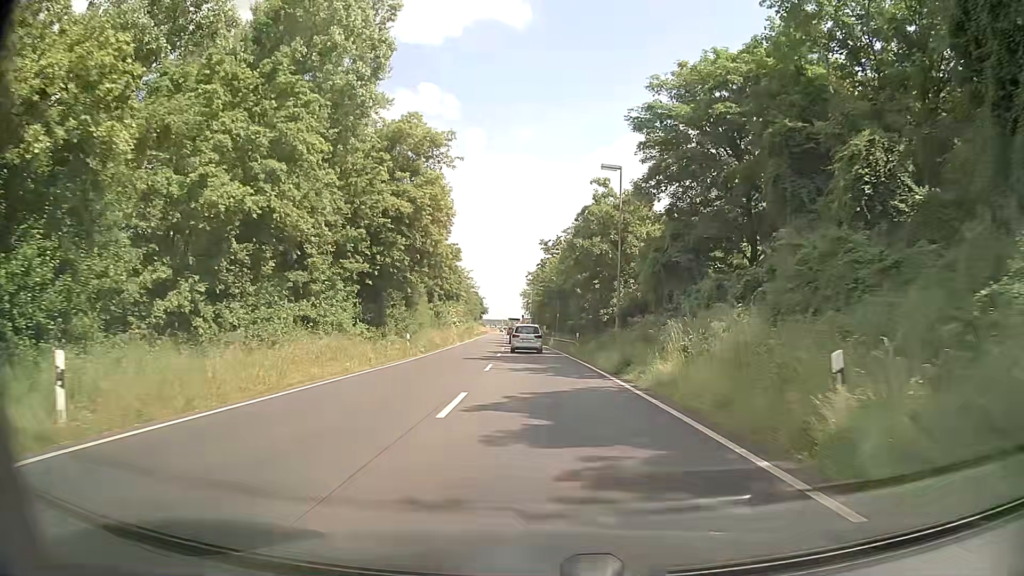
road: primary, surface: asphalt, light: Day
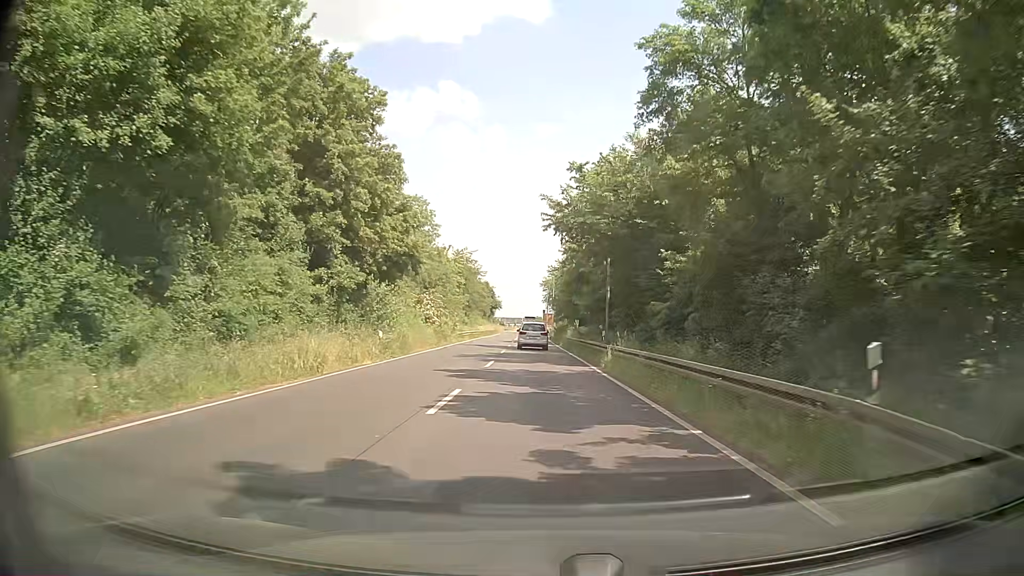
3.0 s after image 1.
(-0.4, +36.1) m; -2°
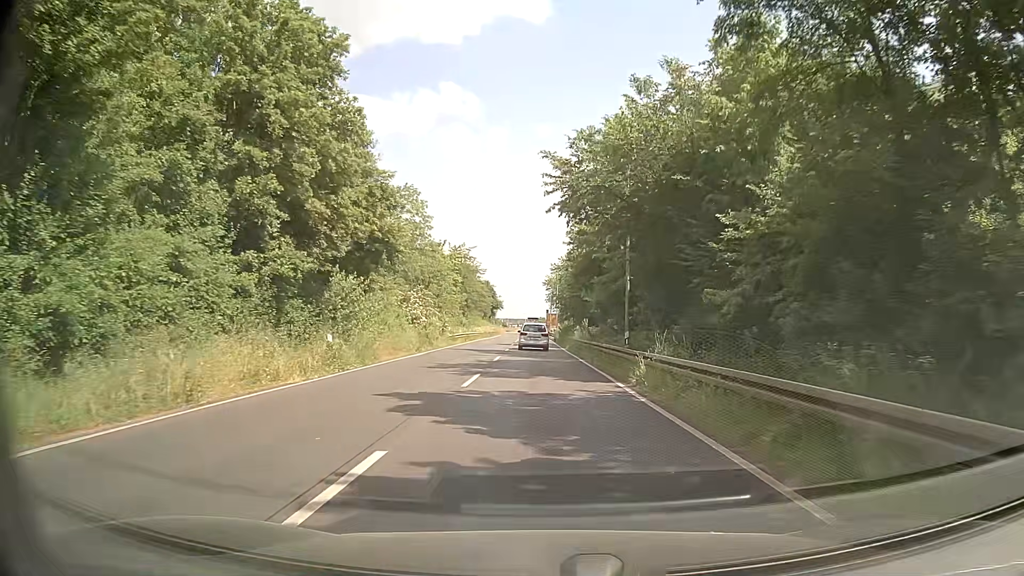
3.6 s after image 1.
(0.0, +7.2) m; 0°
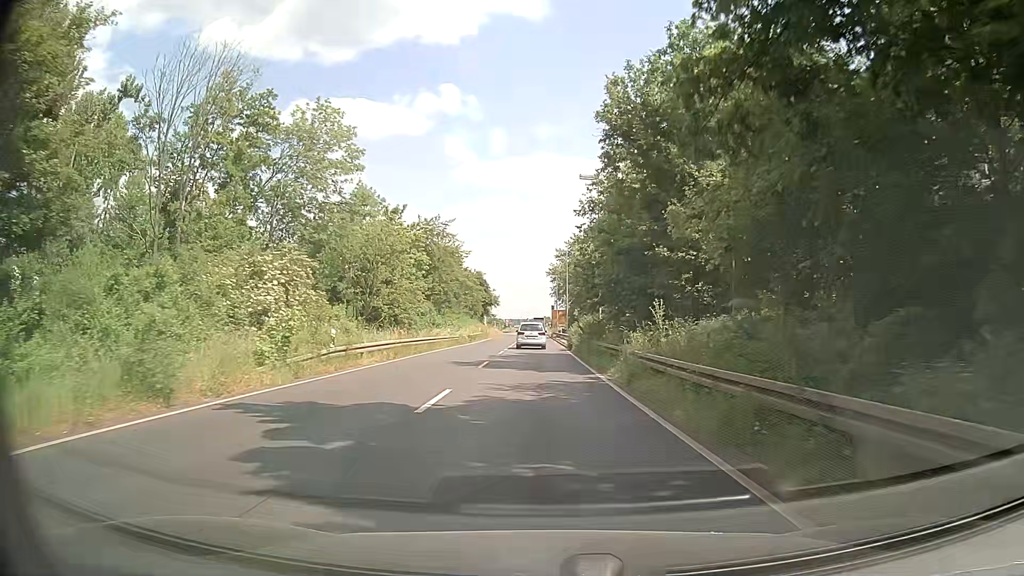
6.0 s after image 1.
(-0.4, +28.7) m; -2°
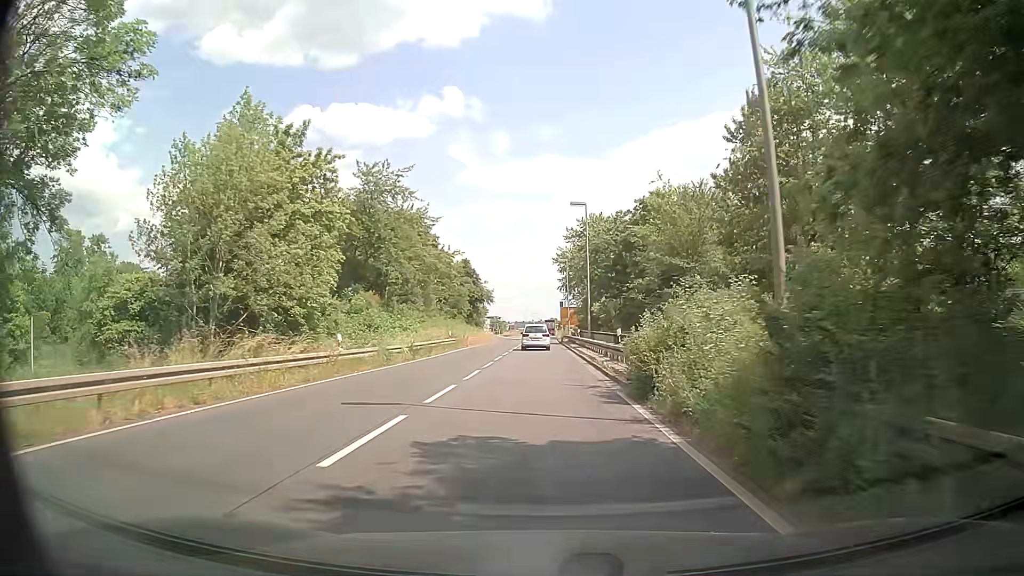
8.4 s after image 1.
(+0.5, +28.3) m; +1°
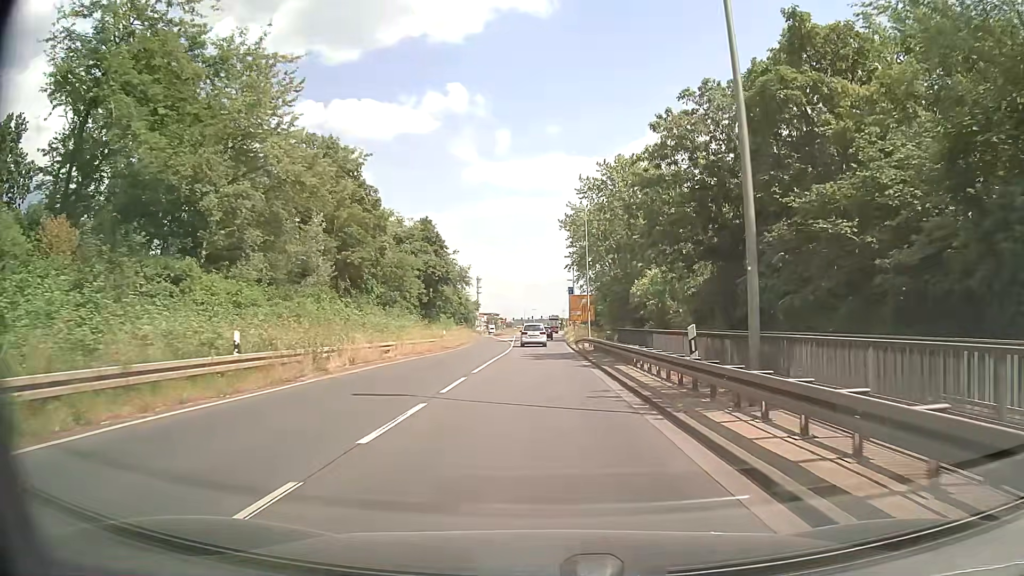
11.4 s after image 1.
(-0.3, +35.0) m; 0°
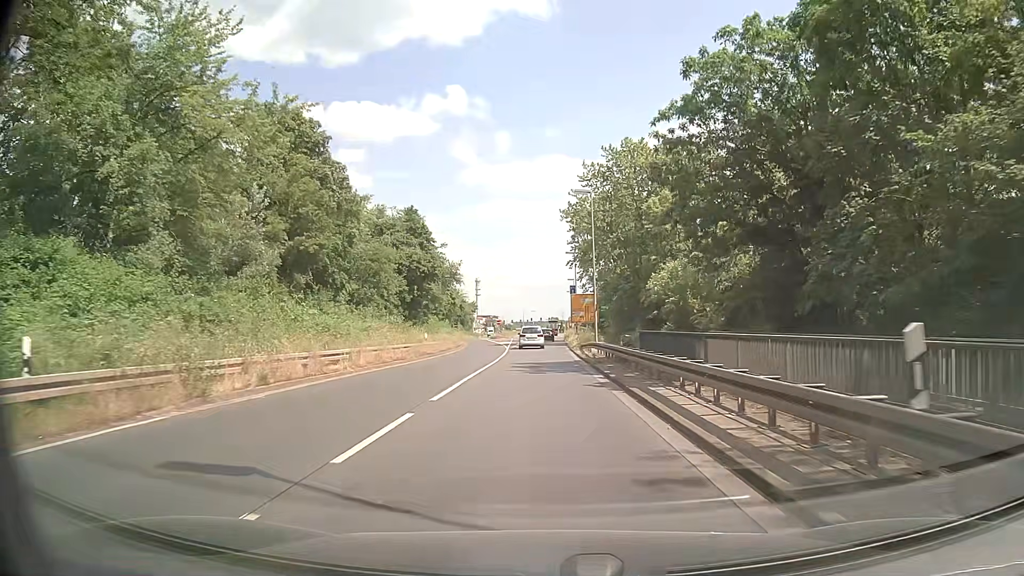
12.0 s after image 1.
(0.0, +7.1) m; 0°
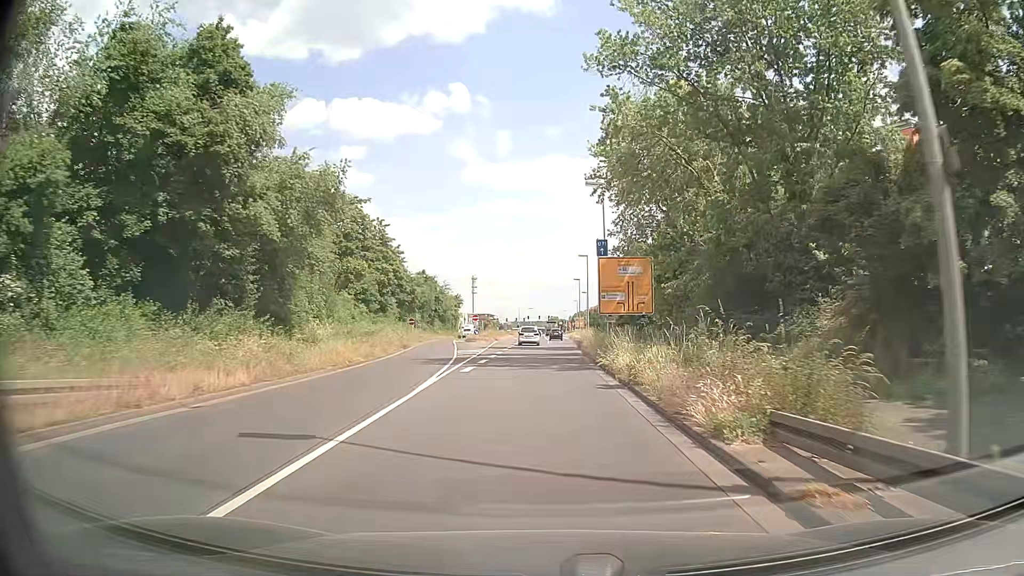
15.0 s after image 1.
(-0.3, +37.0) m; 0°
(0, +10) (0, +20) (0, +30) (+1, +40) (+1, +50) (+1, +60) (0, +70) (-1, +80) (-2, +90) (-3, +100) m
